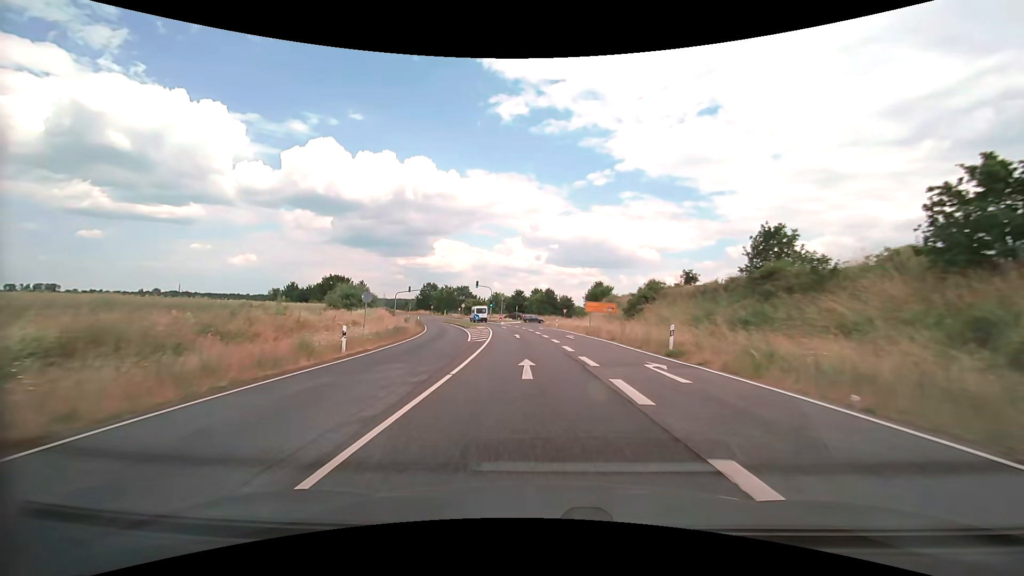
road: secondary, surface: asphalt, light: Day
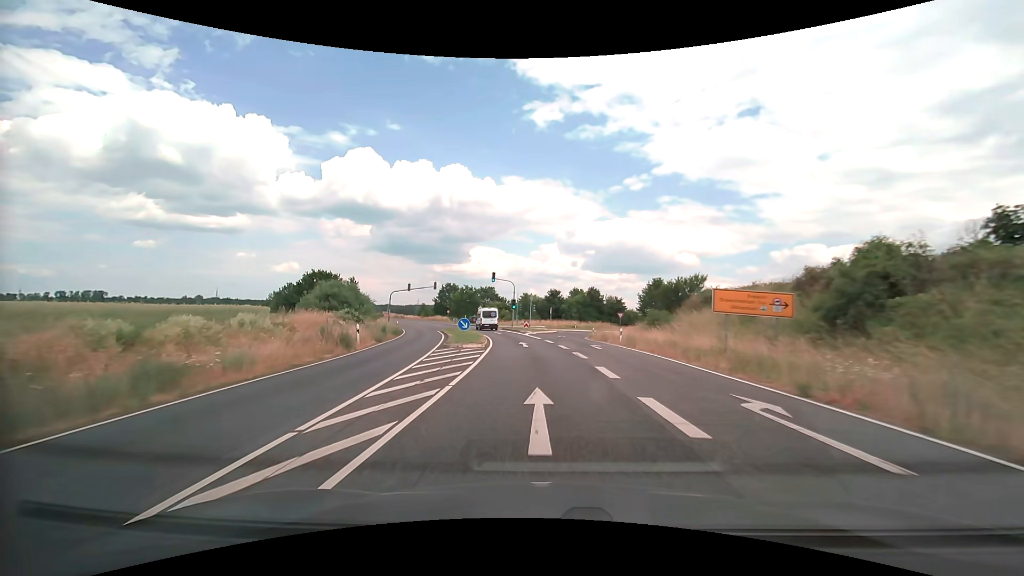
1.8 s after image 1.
(-0.9, +25.6) m; -4°
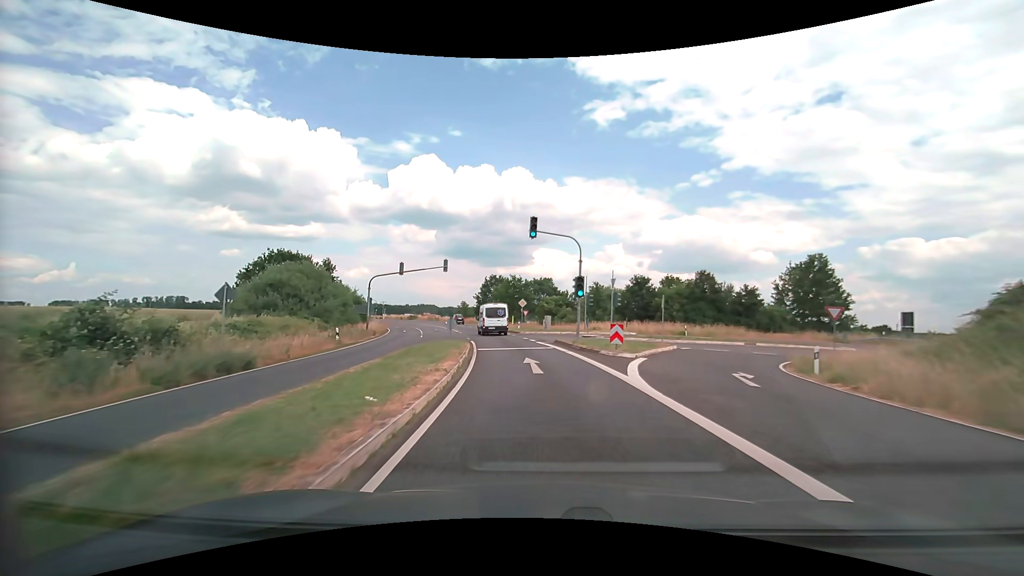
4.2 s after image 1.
(-1.8, +32.6) m; -7°
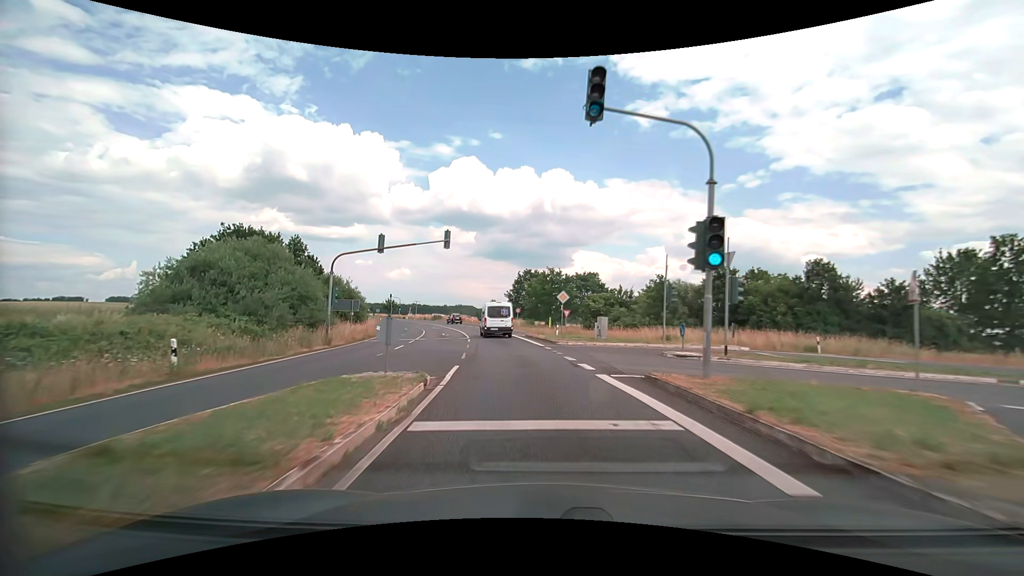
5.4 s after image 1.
(-0.6, +16.0) m; -4°
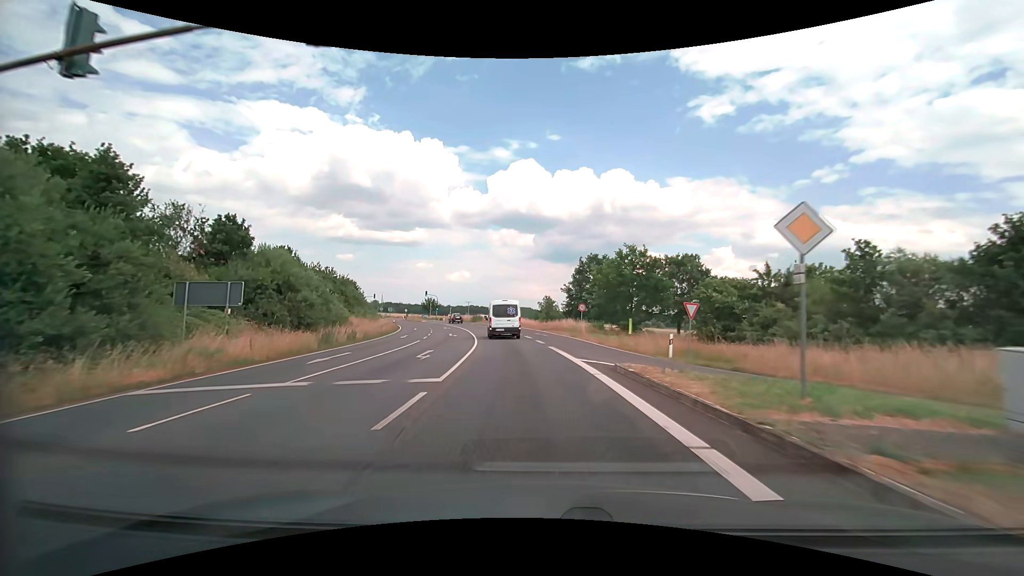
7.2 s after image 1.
(-1.3, +23.8) m; -7°
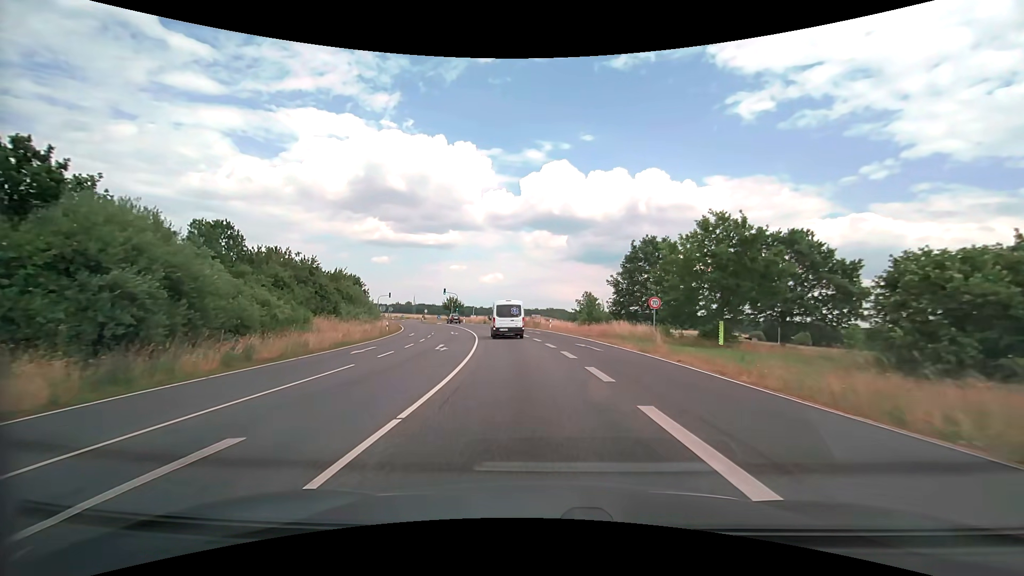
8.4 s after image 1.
(-0.6, +15.8) m; -4°
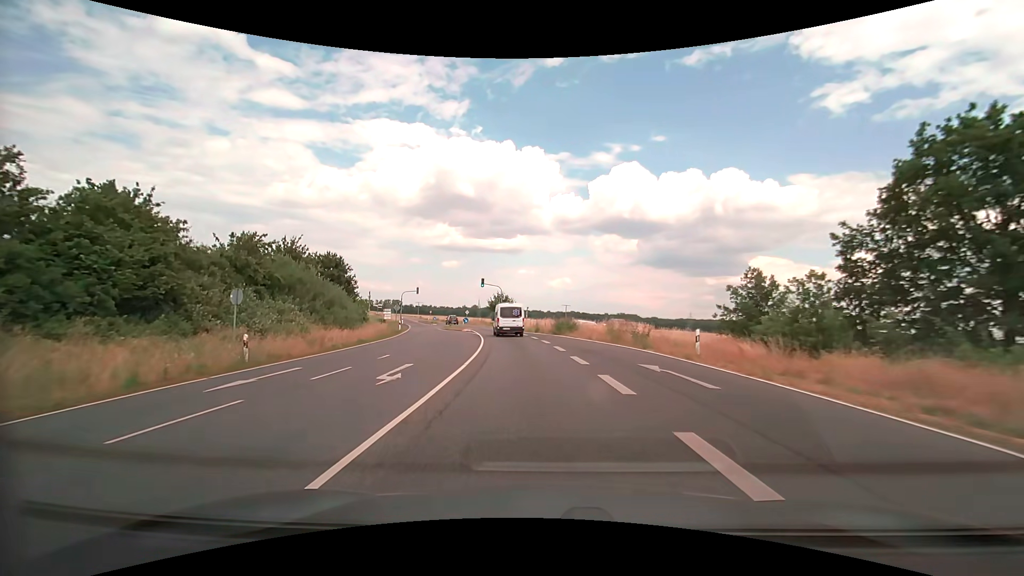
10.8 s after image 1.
(-2.0, +31.8) m; -8°
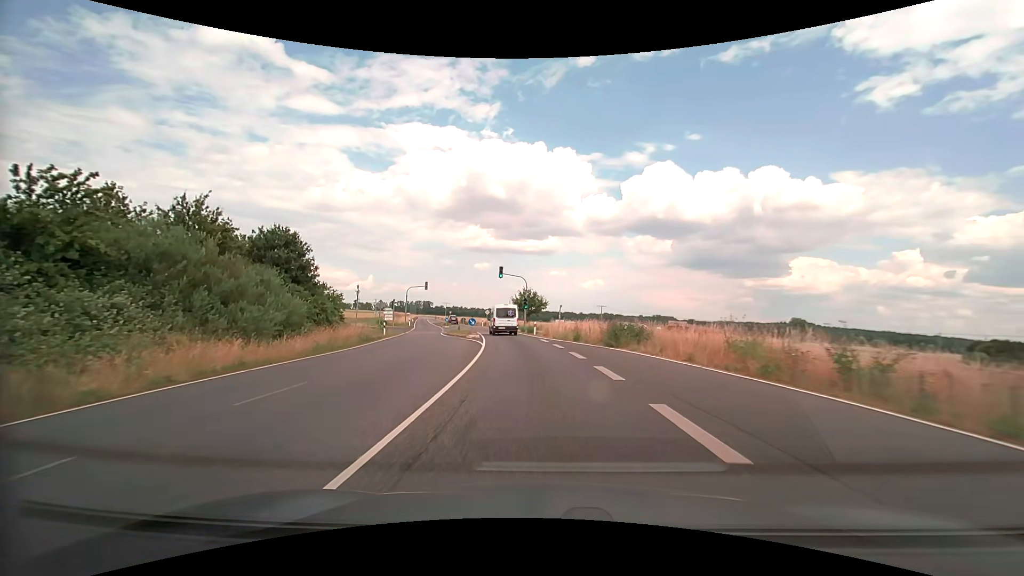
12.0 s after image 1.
(-0.6, +16.4) m; -4°
(0, +10) (-1, +20) (-2, +30) (-3, +40) (-5, +50) (-7, +59) (-9, +69) (-12, +79) (-14, +88) (-17, +98) m
